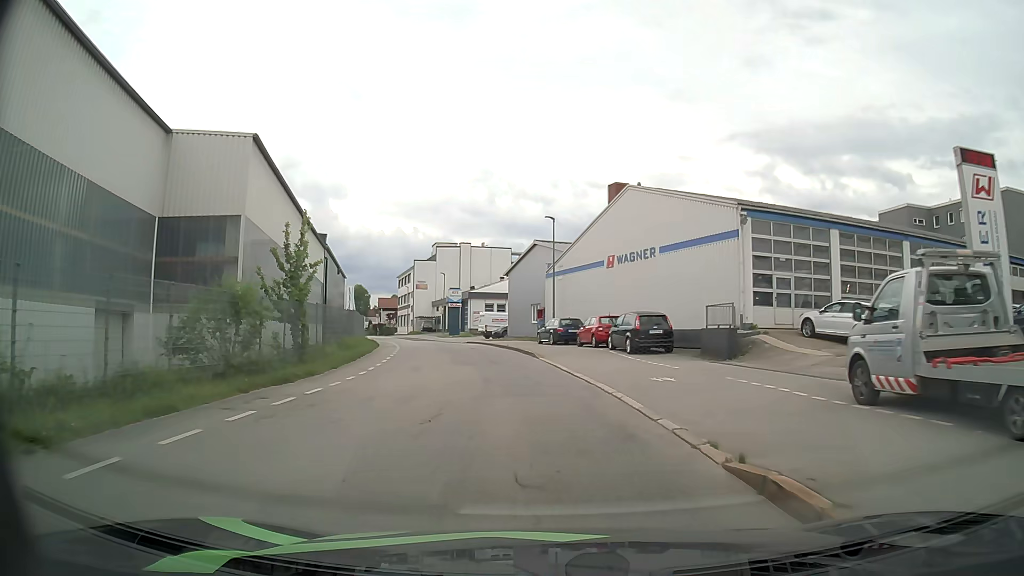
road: residential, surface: asphalt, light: Day
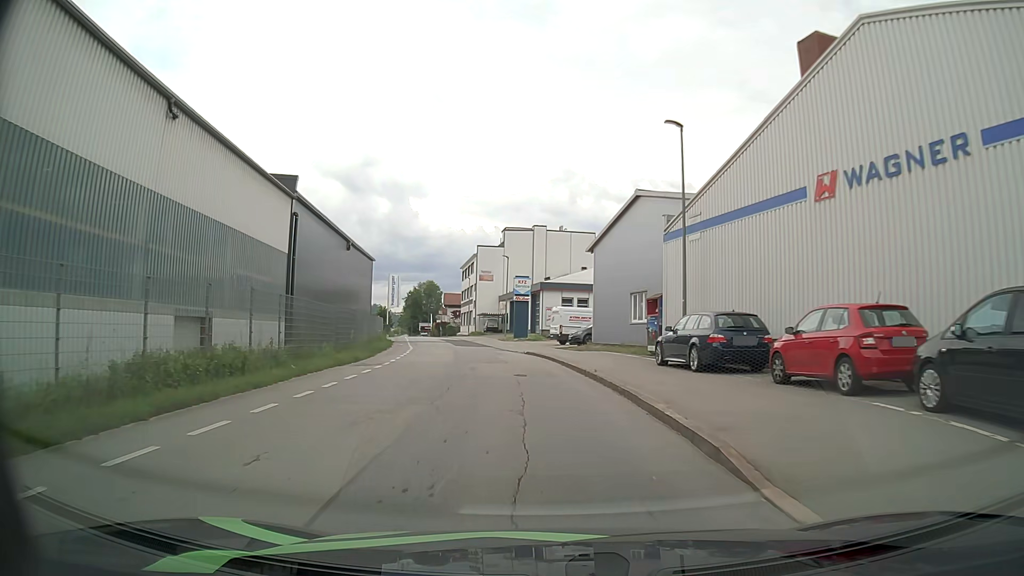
(-1.2, +20.3) m; -7°
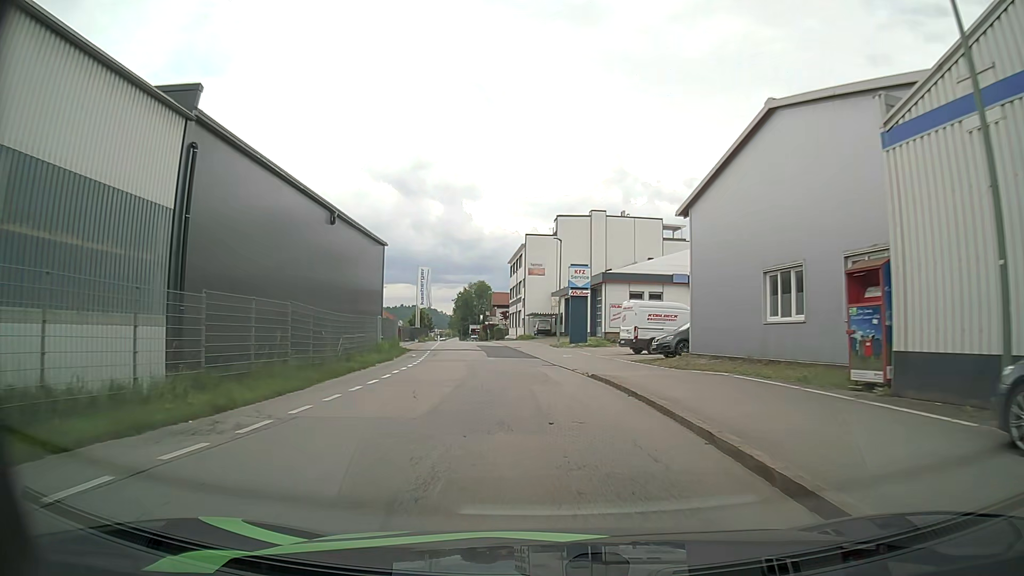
(-0.5, +13.9) m; -4°
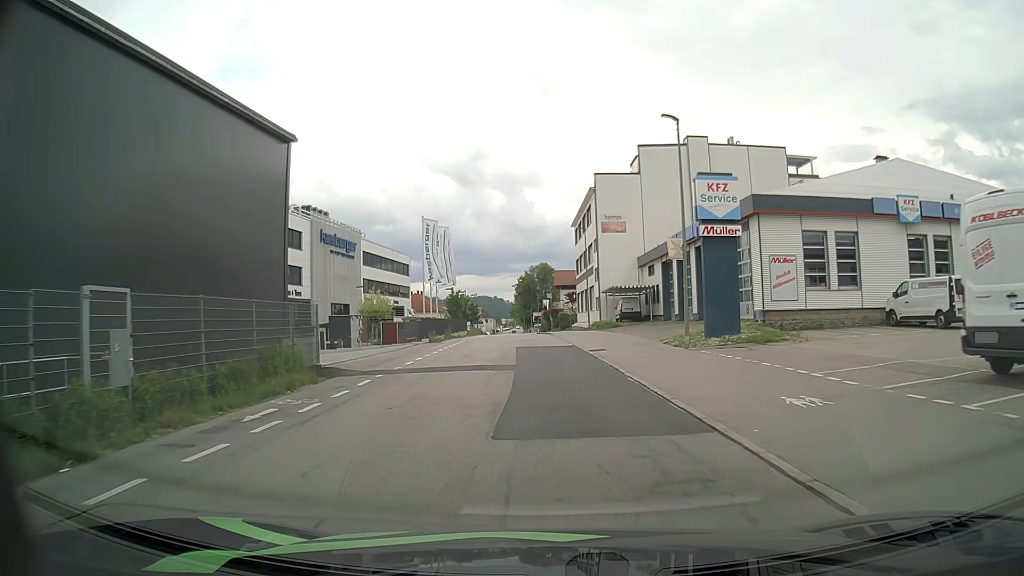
(-1.5, +26.1) m; -6°
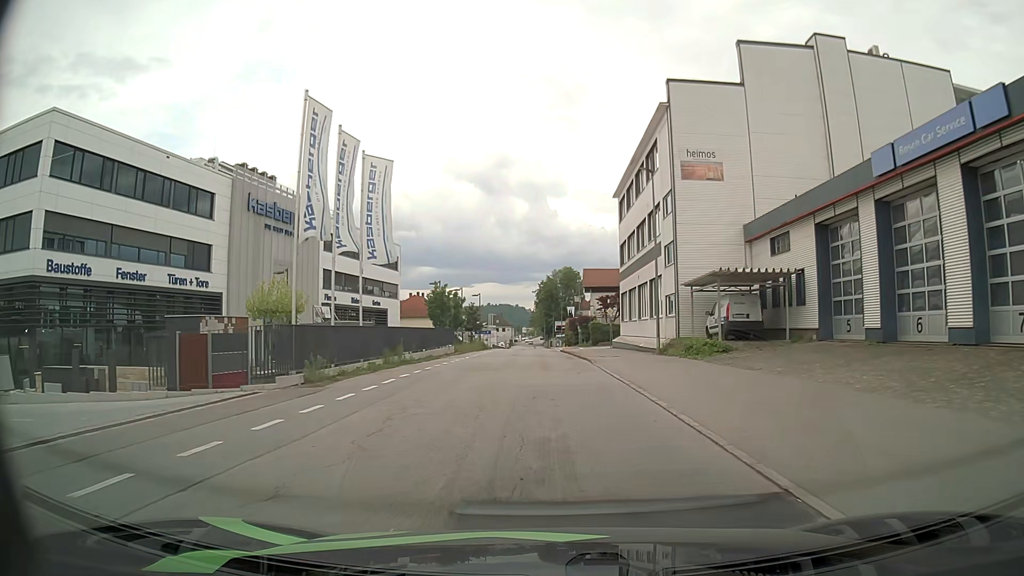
(-0.7, +24.4) m; -1°
(0, +10) (0, +20) (0, +30) (-1, +40) (-1, +50) (-2, +60) (-2, +70) (-3, +80) (-3, +90) (-4, +100) m
